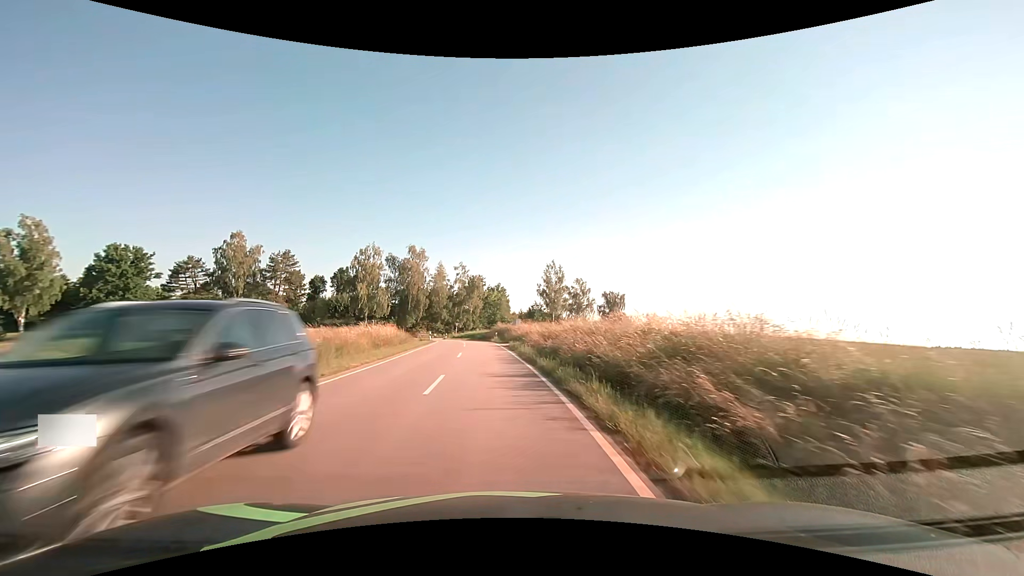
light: Day
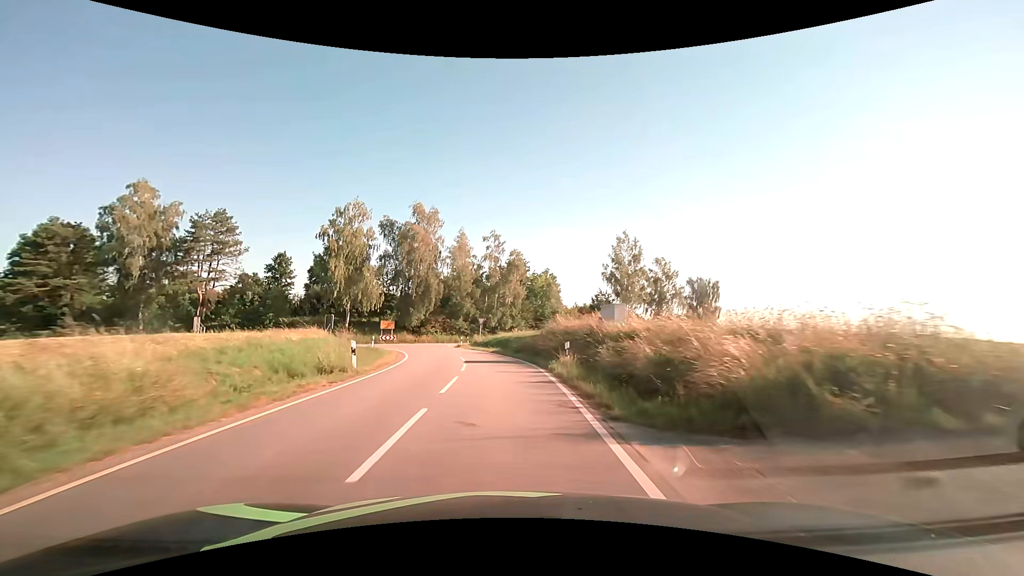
(-1.5, +35.9) m; -5°
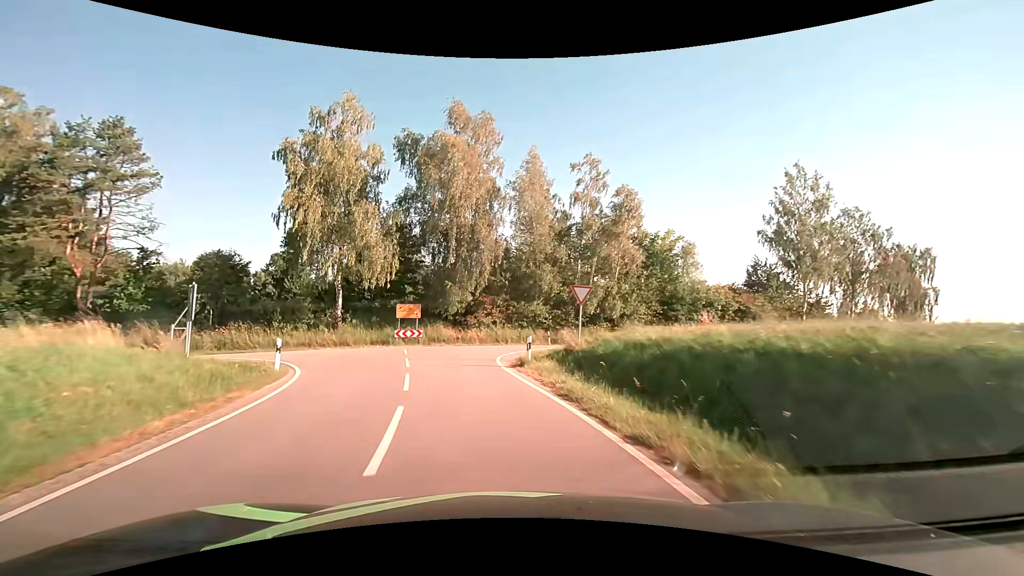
(-1.9, +29.6) m; -9°
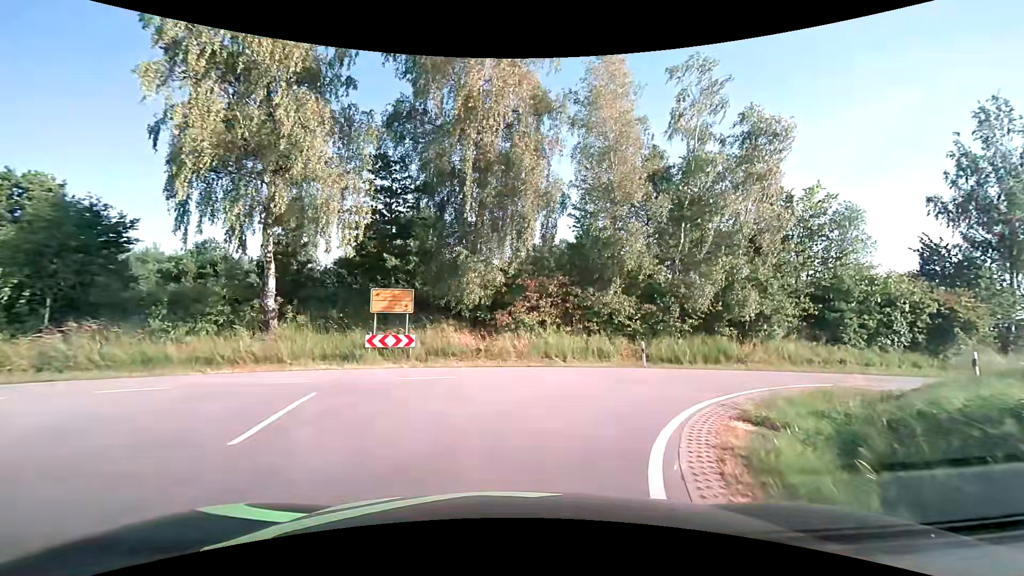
(-1.0, +16.4) m; -4°
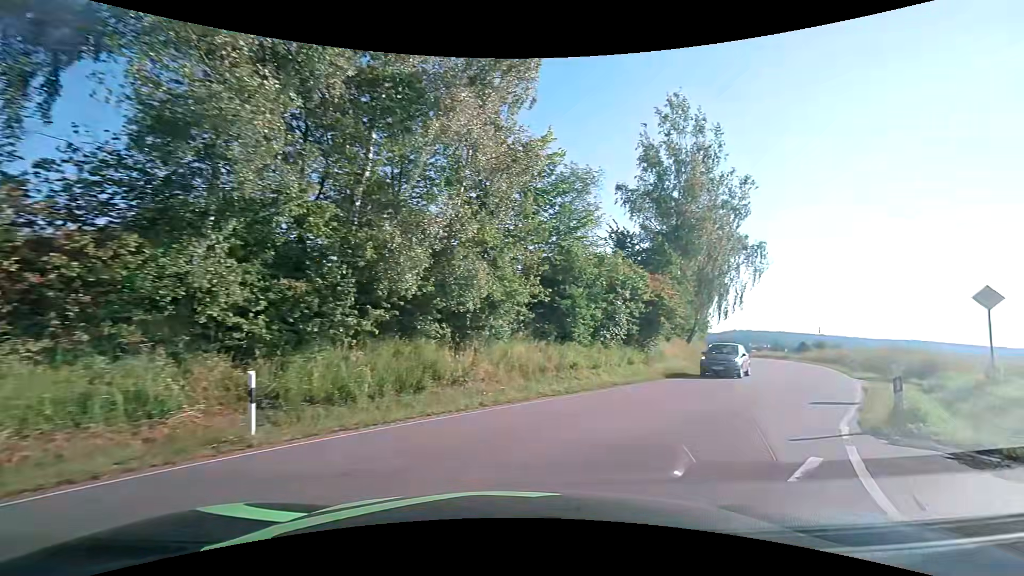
(+3.1, +12.6) m; +36°
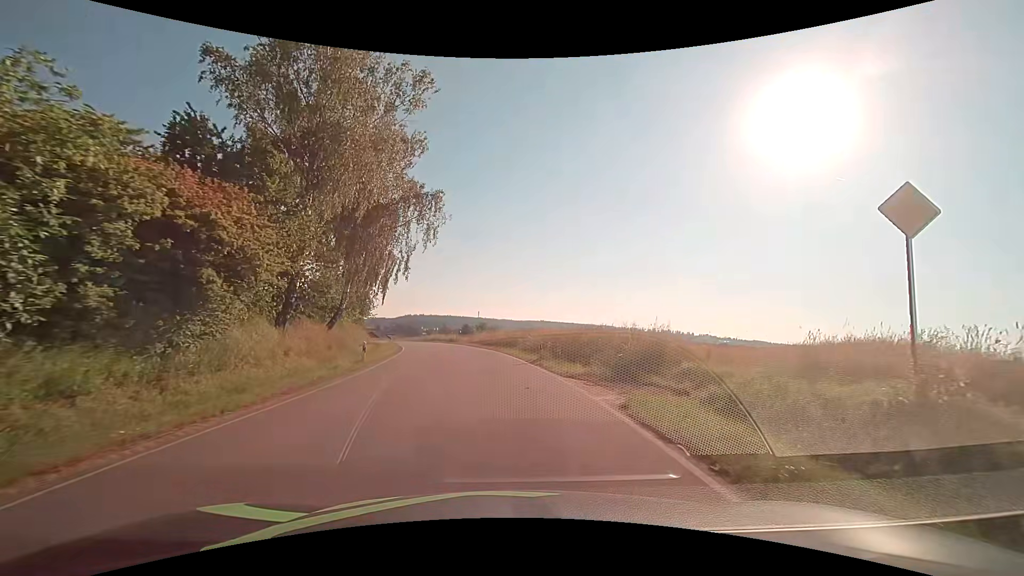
(+6.2, +14.2) m; +36°
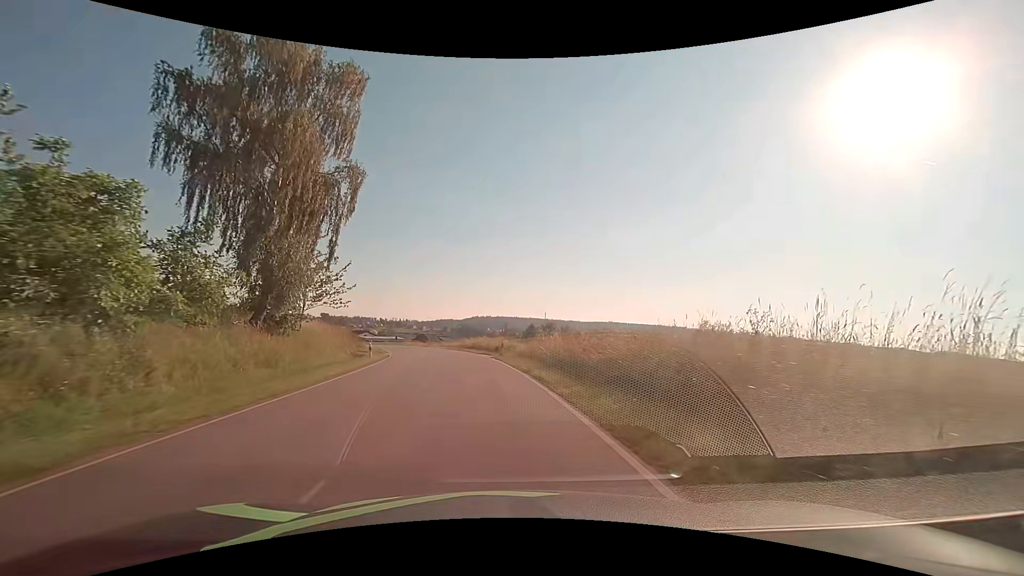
(-1.6, +31.3) m; -7°
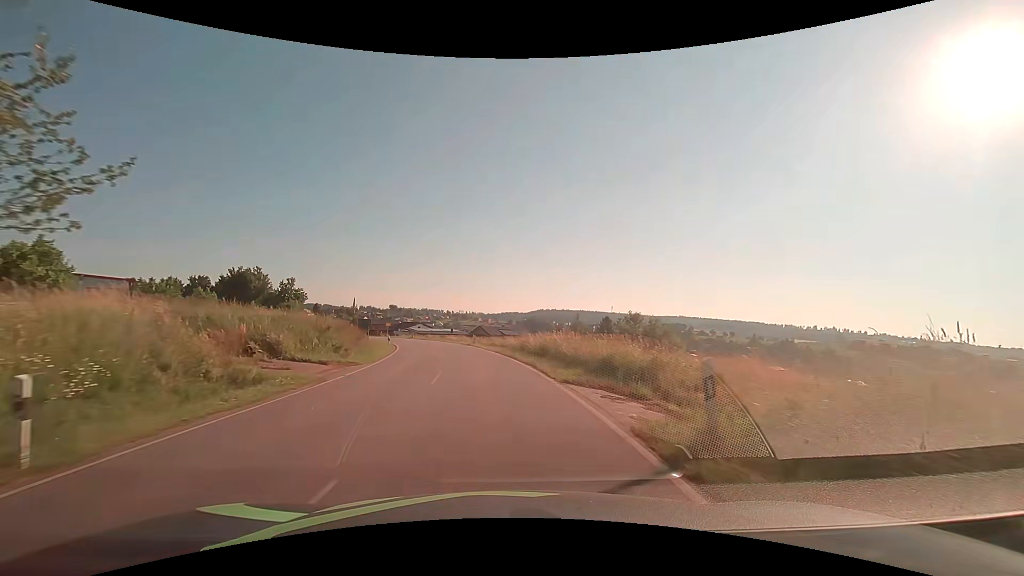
(-1.6, +24.4) m; -7°
(0, +10) (-1, +20) (-2, +30) (-4, +40) (-6, +49) (-9, +59) (-12, +69) (-16, +78) (-20, +87) (-24, +96) m
